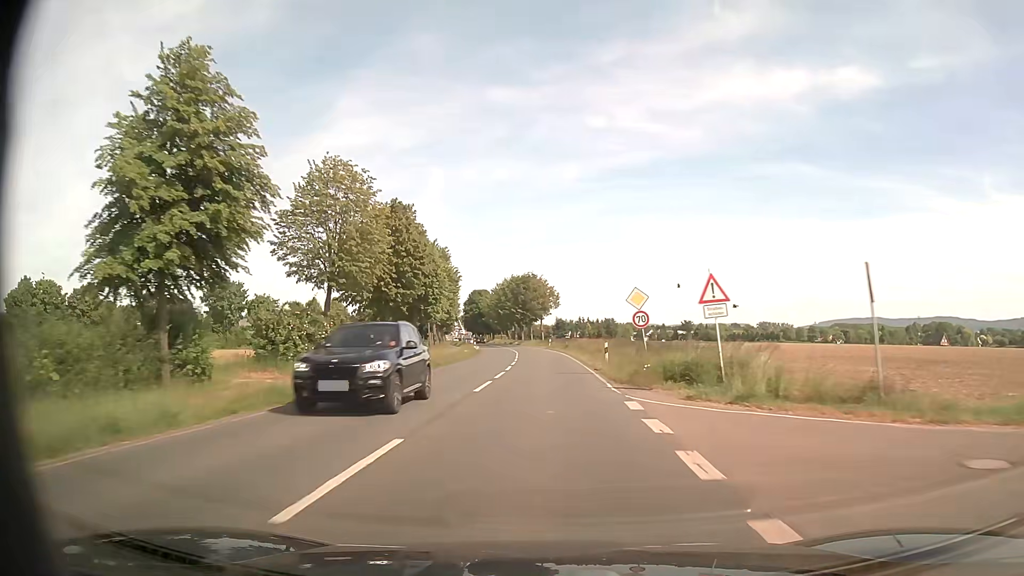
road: secondary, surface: asphalt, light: Day
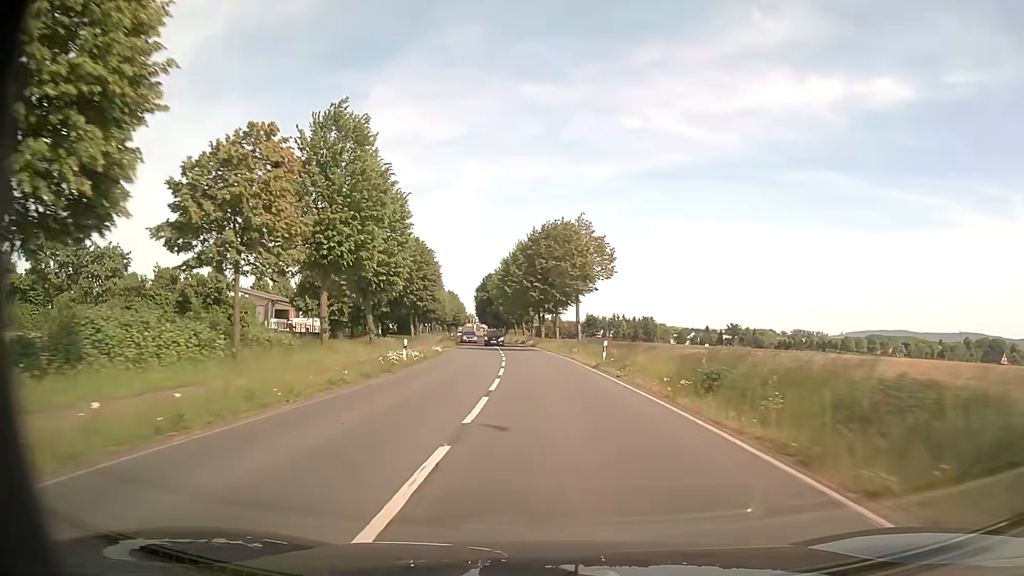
(-0.8, +48.9) m; -2°
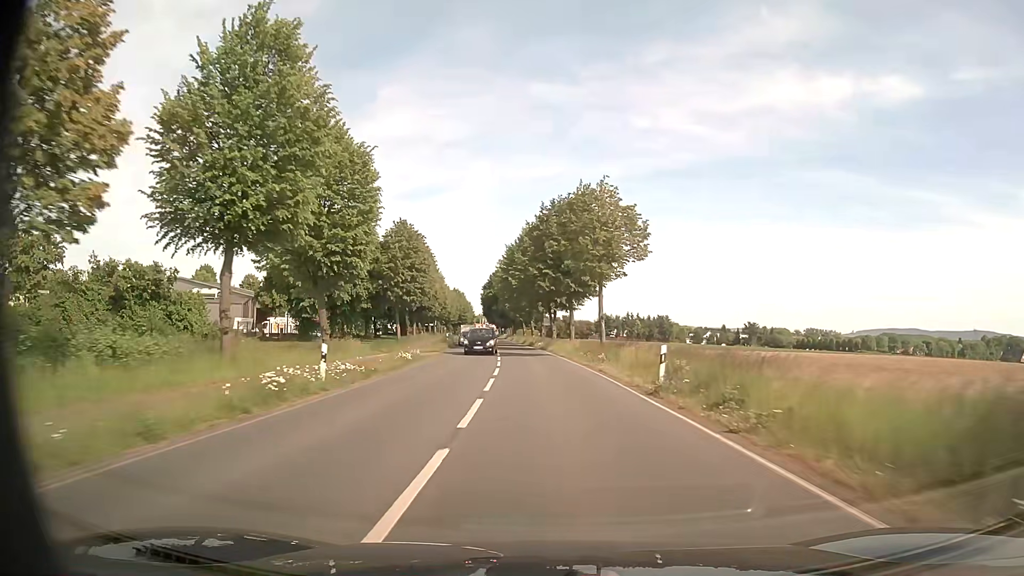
(-0.1, +12.3) m; -1°
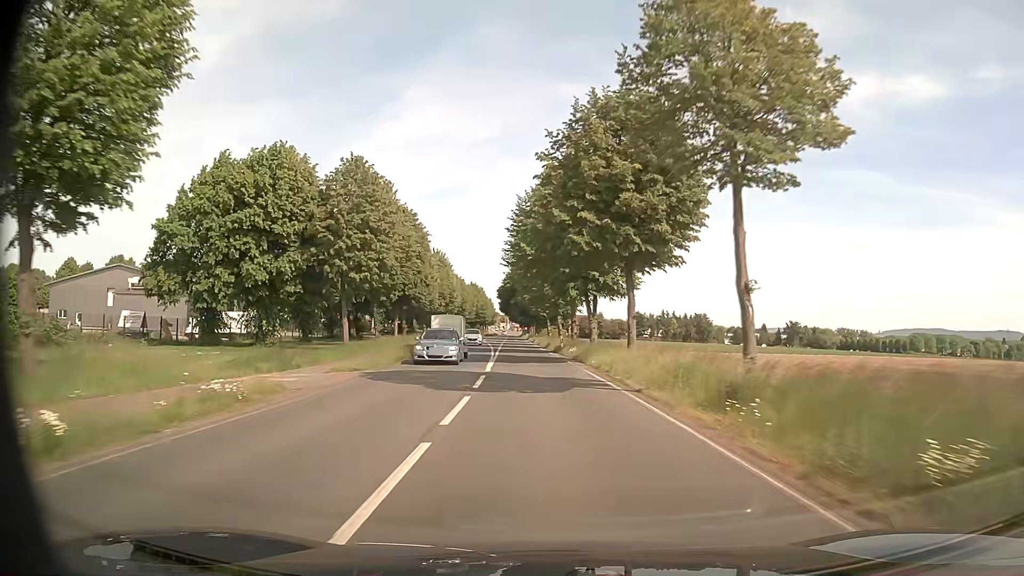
(-0.4, +23.8) m; -2°
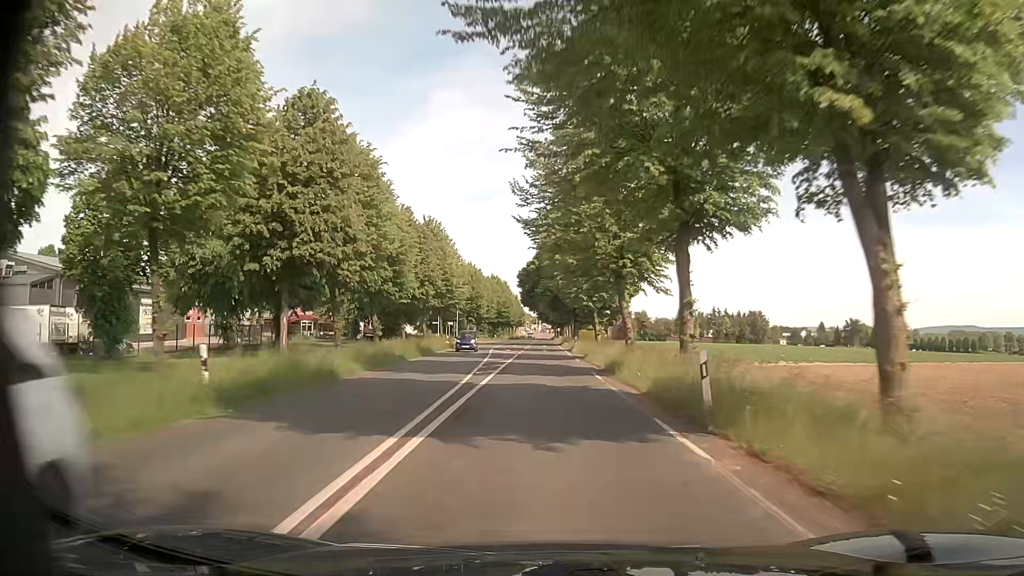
(-0.9, +33.2) m; -3°
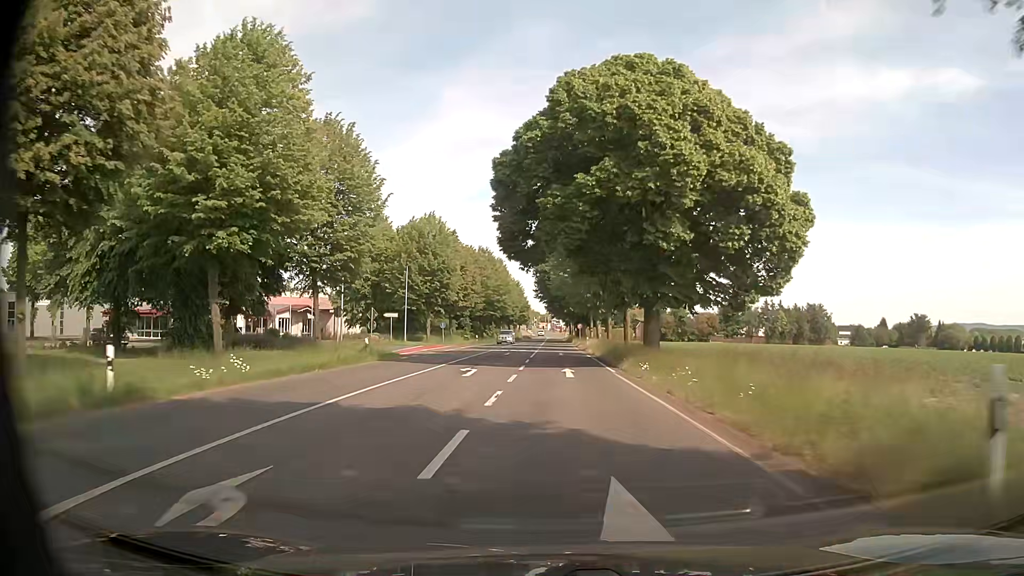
(-0.2, +49.8) m; -1°
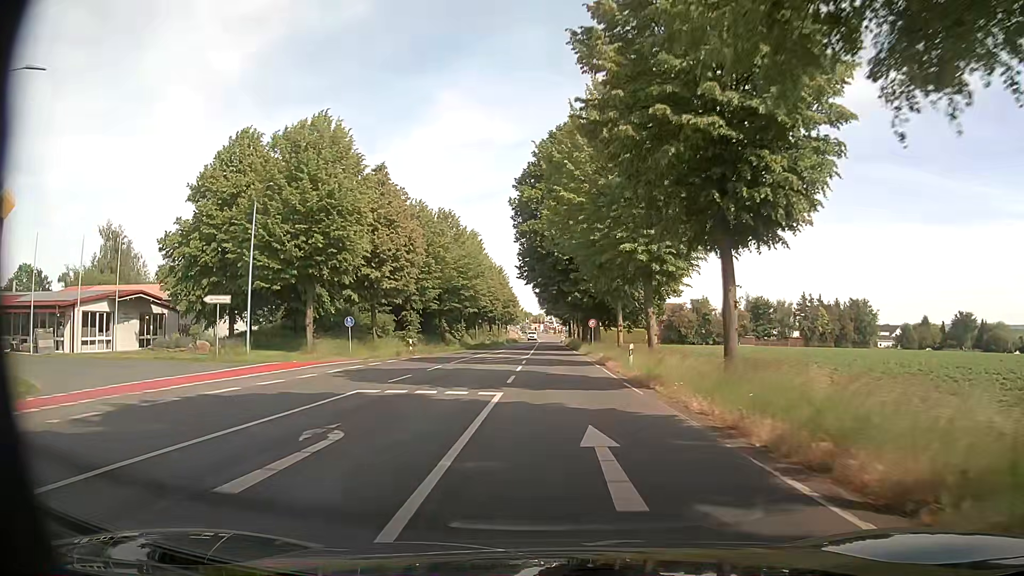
(+0.4, +34.9) m; +1°
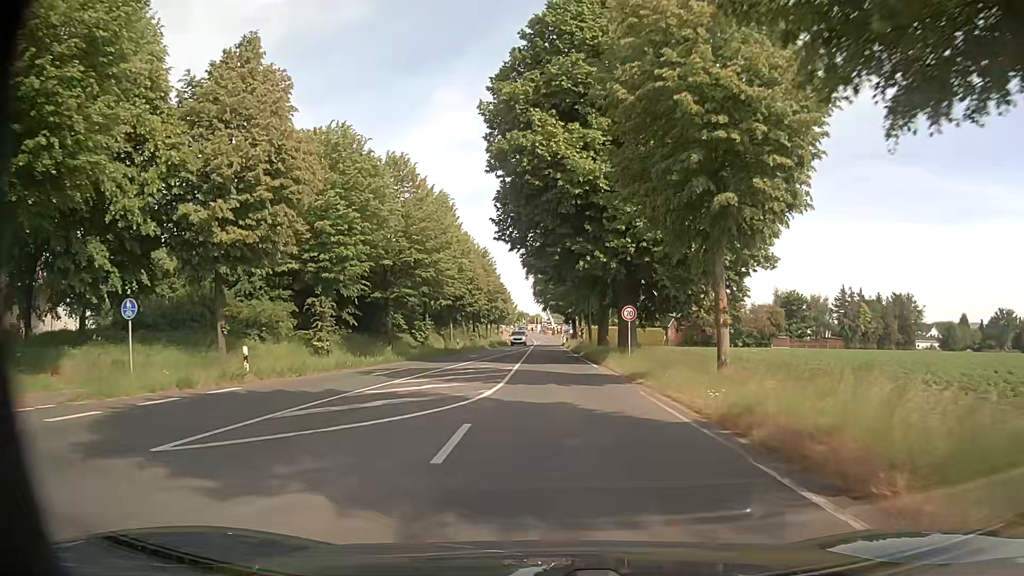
(-0.2, +24.3) m; 0°
(0, +10) (0, +20) (0, +30) (0, +40) (0, +50) (0, +60) (0, +70) (0, +80) (0, +90) (+1, +100) m
